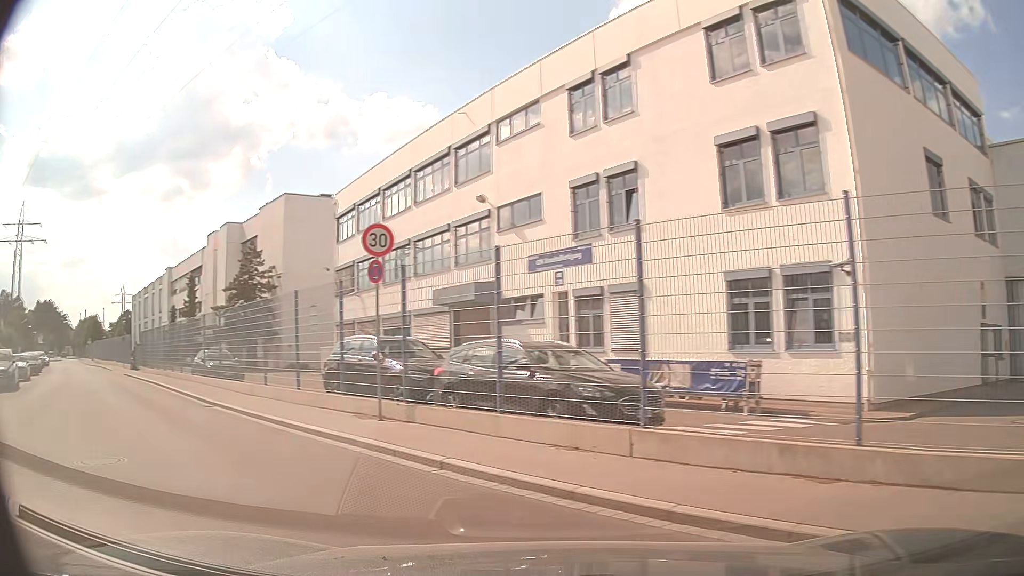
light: Day
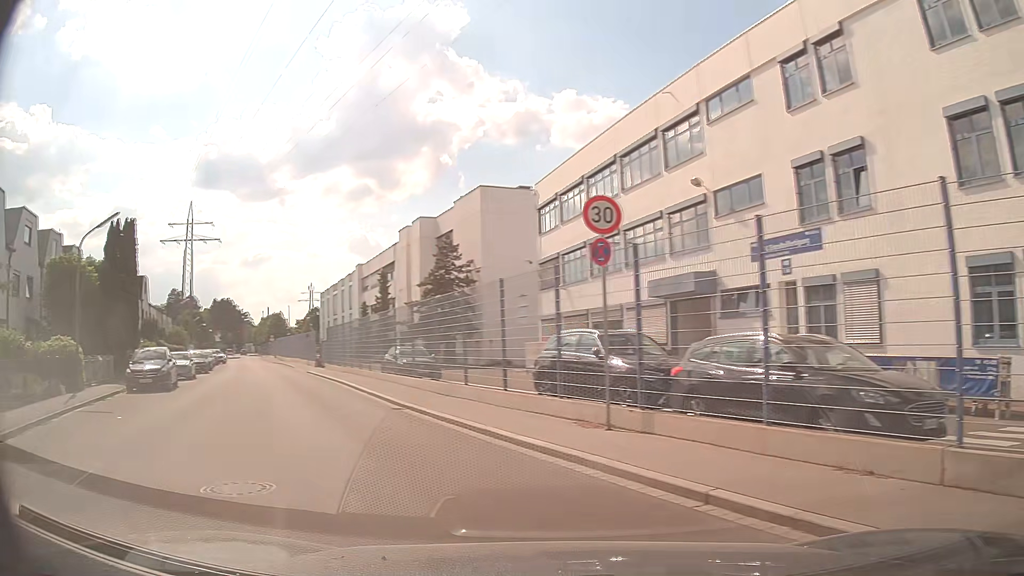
(-0.3, +2.1) m; -17°
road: residential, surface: asphalt
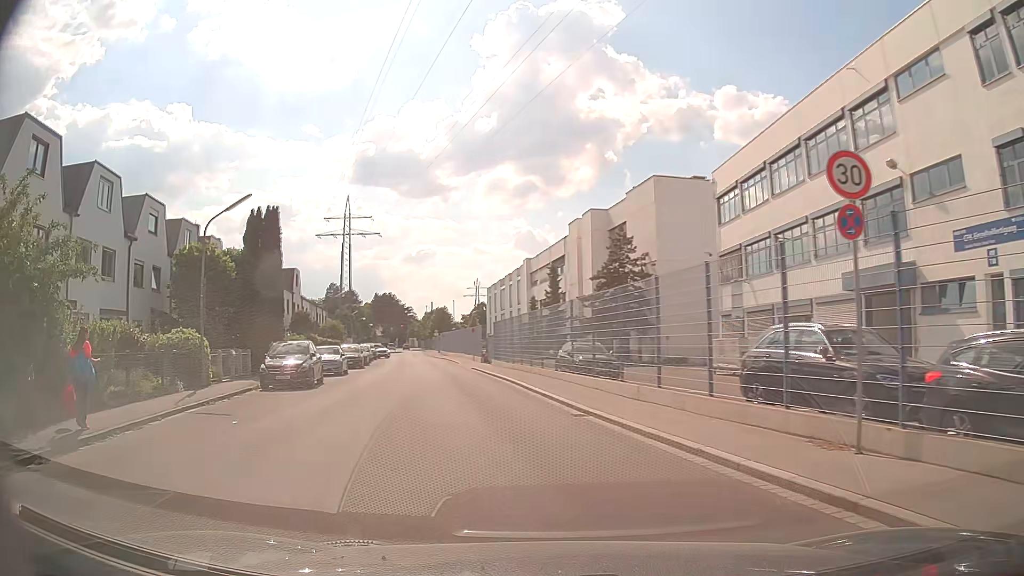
(-0.3, +2.5) m; -14°
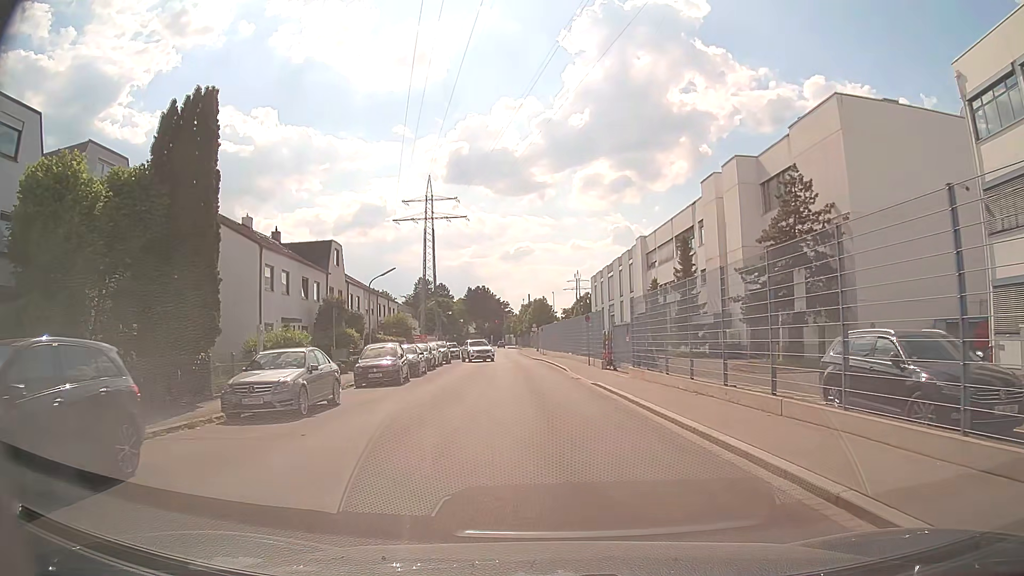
(-2.7, +18.4) m; -9°
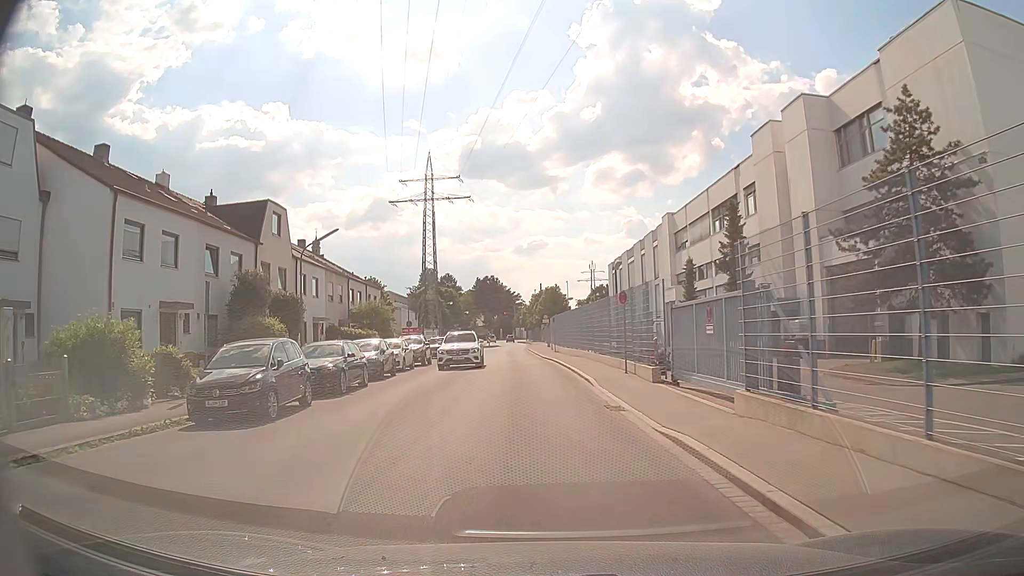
(+0.1, +12.8) m; -1°
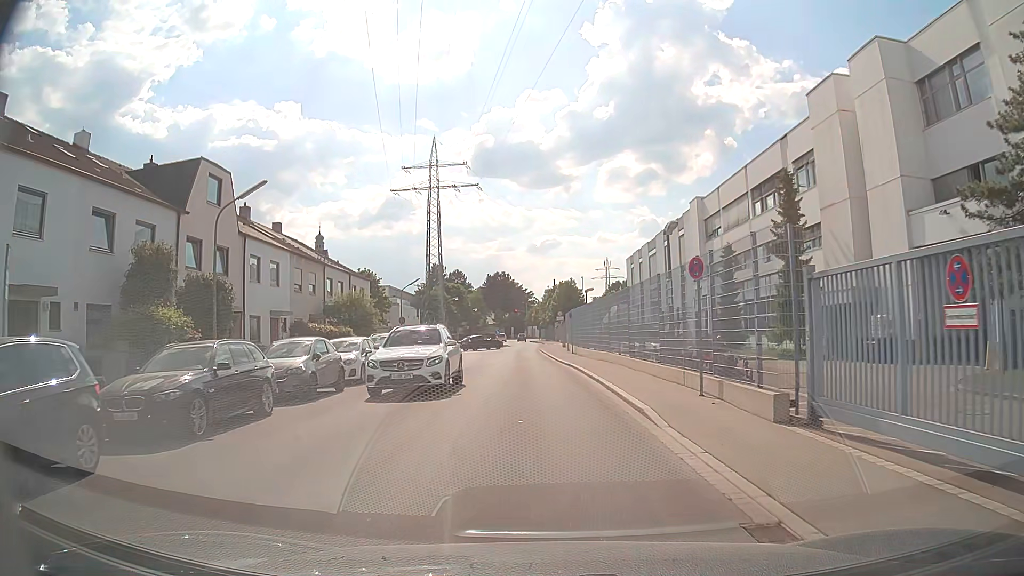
(-0.2, +8.8) m; -1°
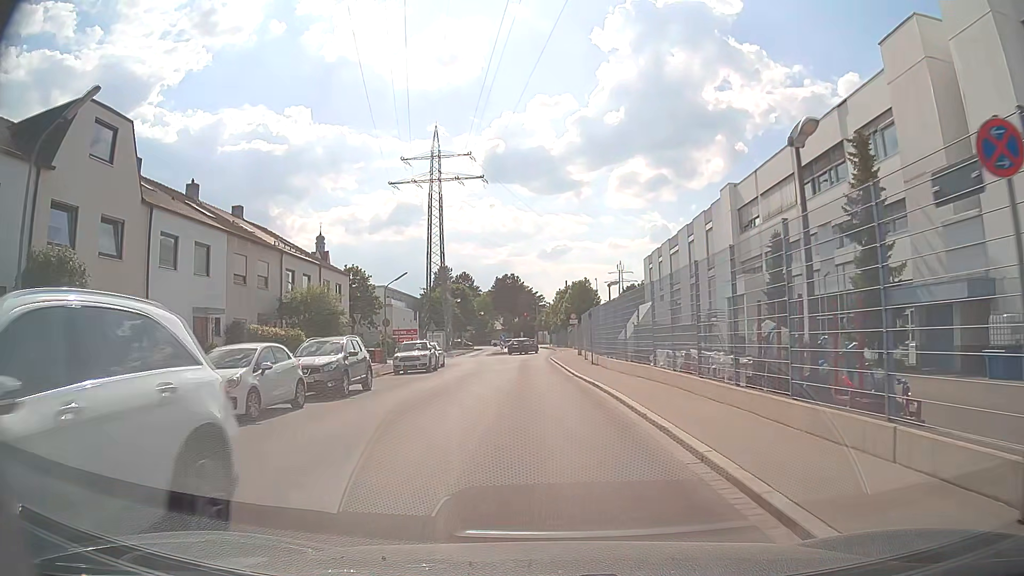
(-0.1, +9.0) m; -1°
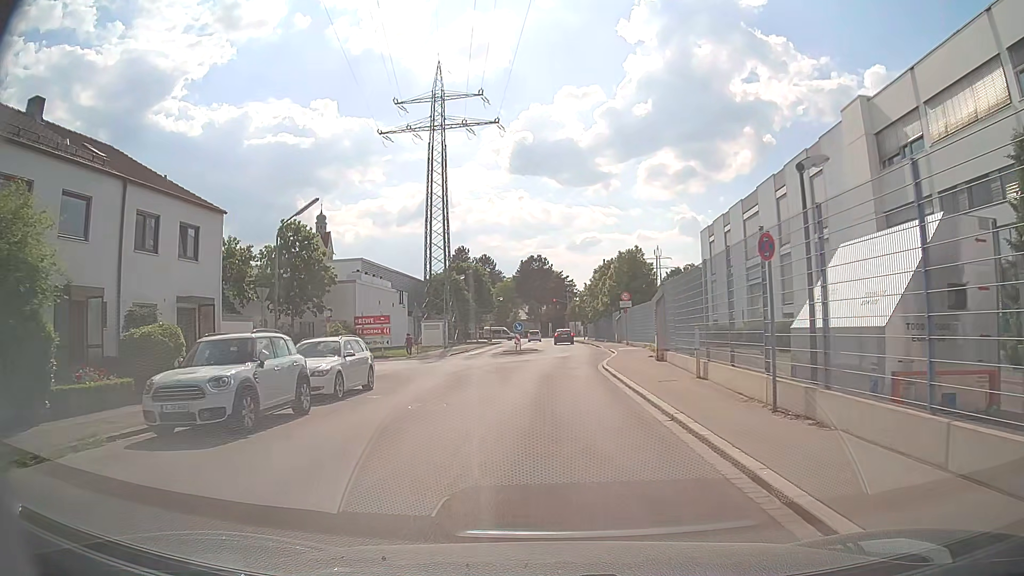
(-0.6, +23.0) m; -2°
